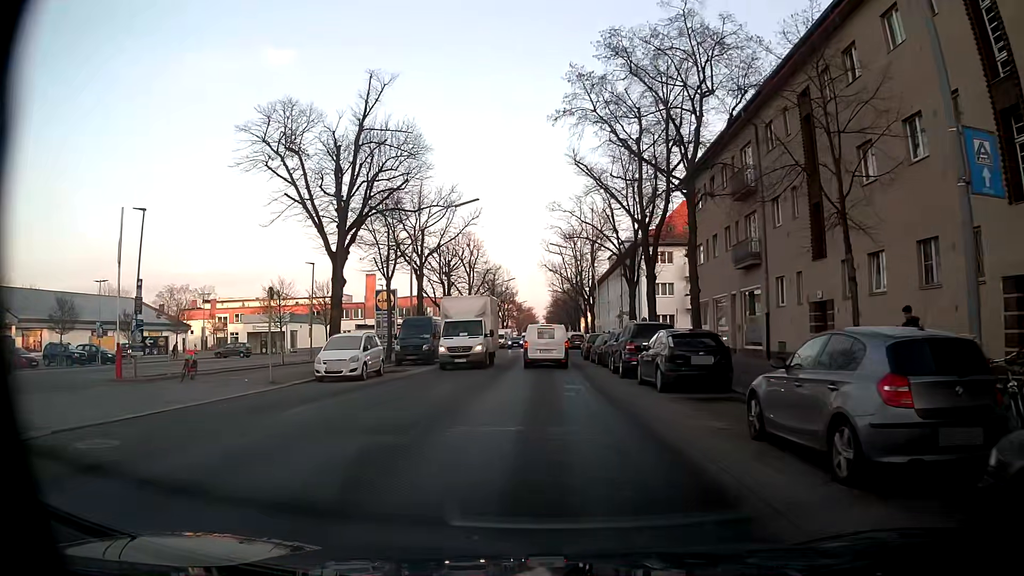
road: tertiary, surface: asphalt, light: Day
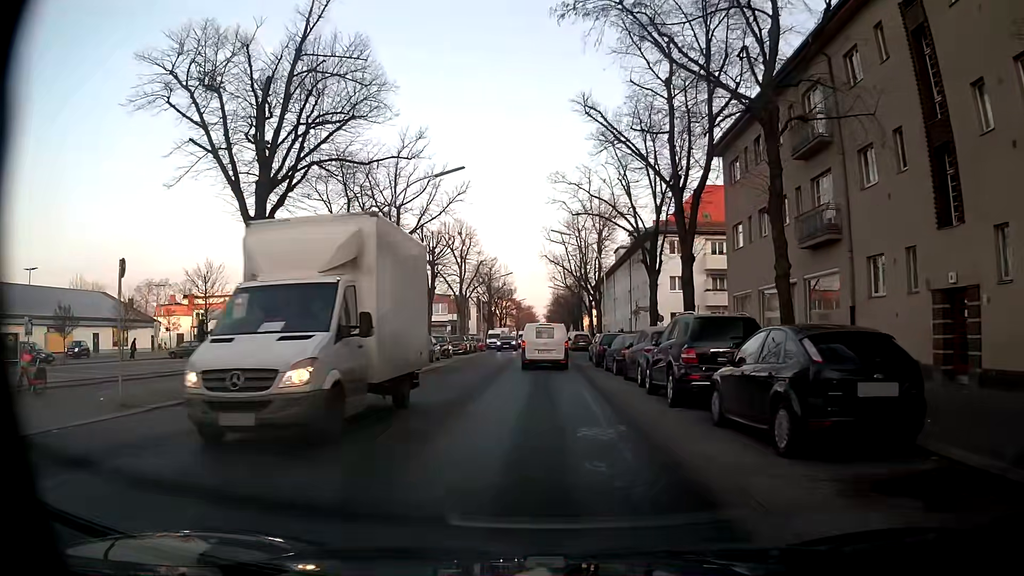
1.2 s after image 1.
(0.0, +8.5) m; -1°
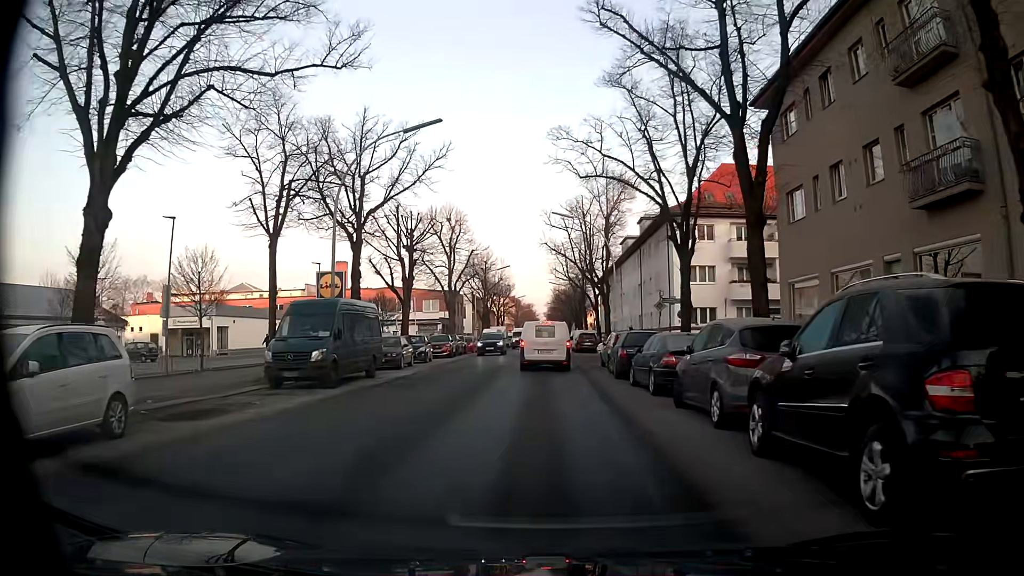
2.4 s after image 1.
(+0.1, +8.2) m; +1°
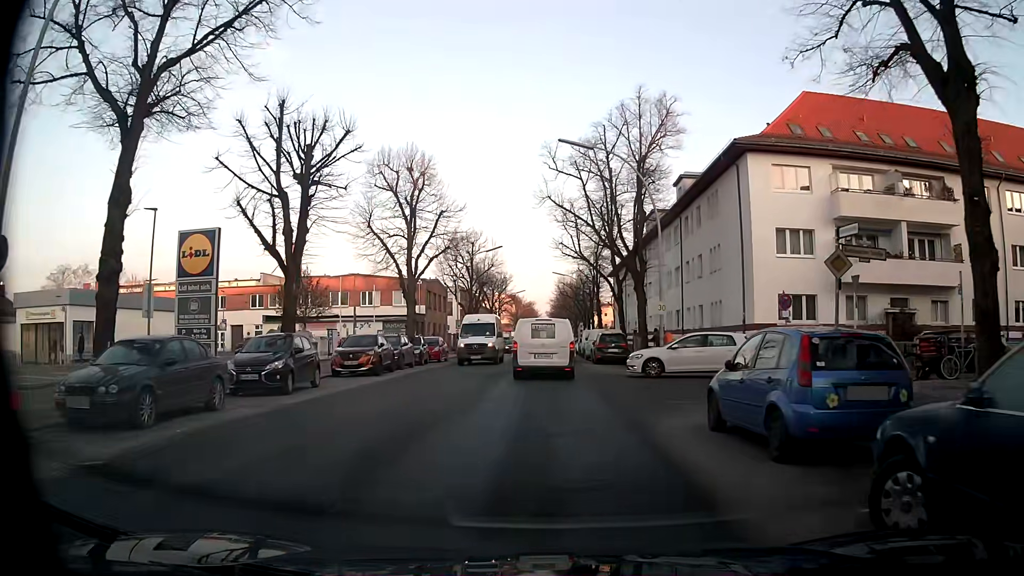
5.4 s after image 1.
(-0.2, +19.3) m; -2°
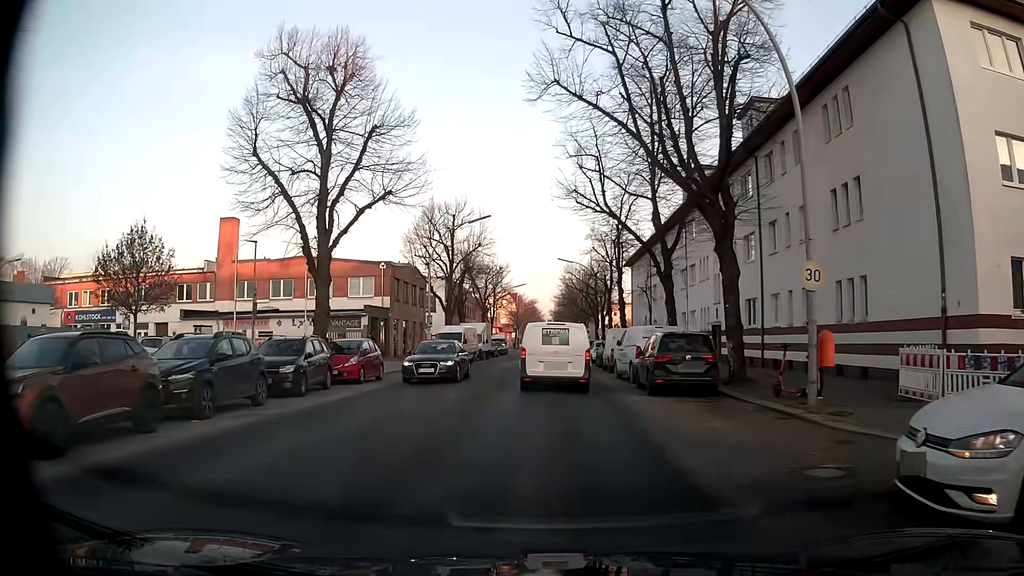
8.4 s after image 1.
(+0.3, +17.5) m; +1°
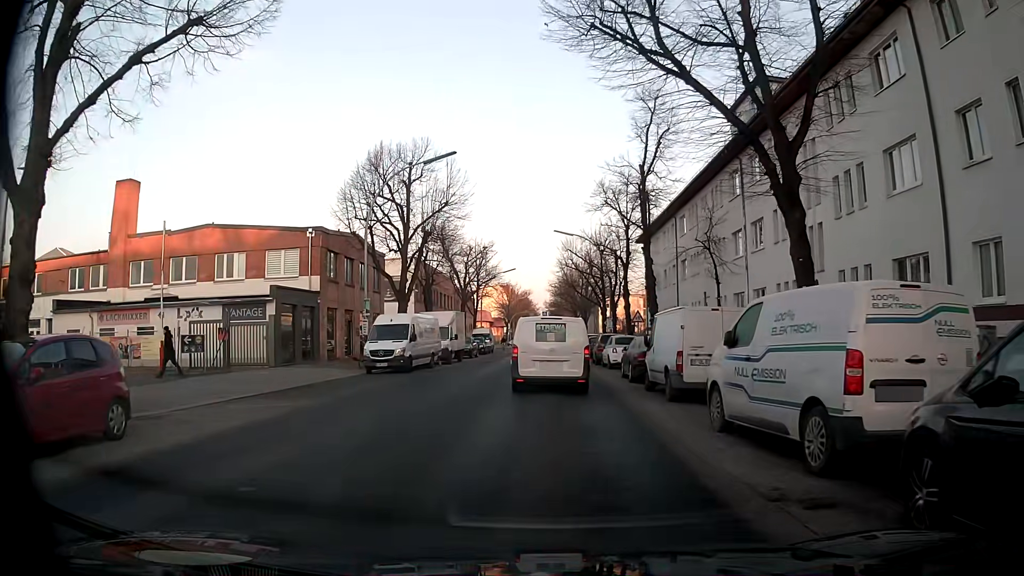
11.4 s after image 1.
(-0.1, +15.9) m; 0°
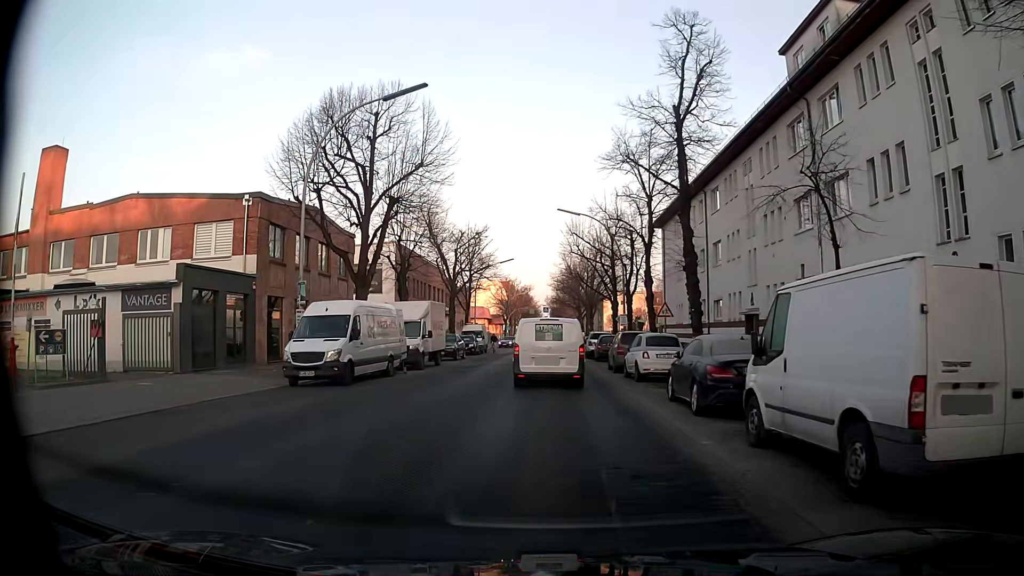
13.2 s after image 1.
(0.0, +9.0) m; 0°
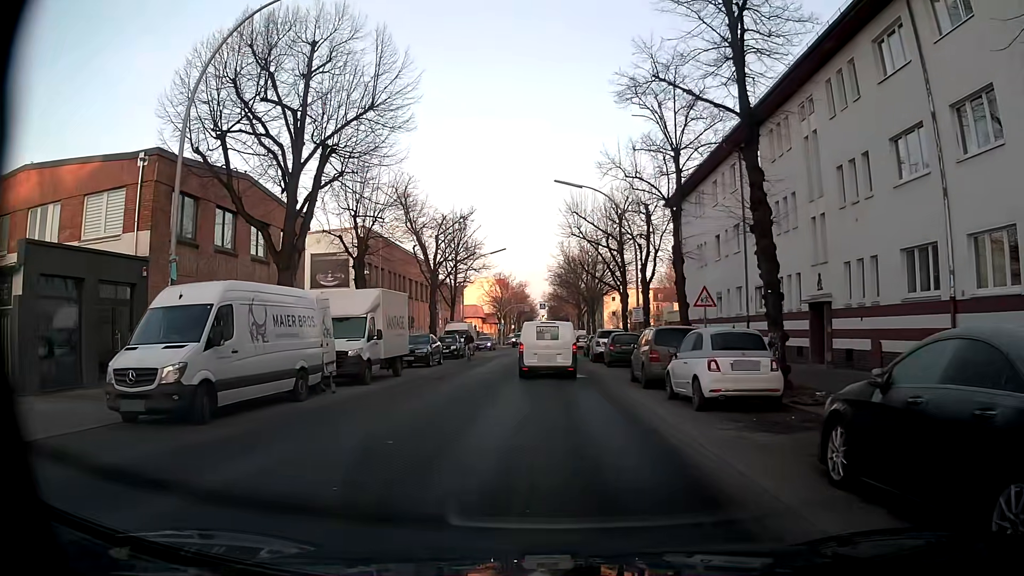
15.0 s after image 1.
(0.0, +8.7) m; -1°
